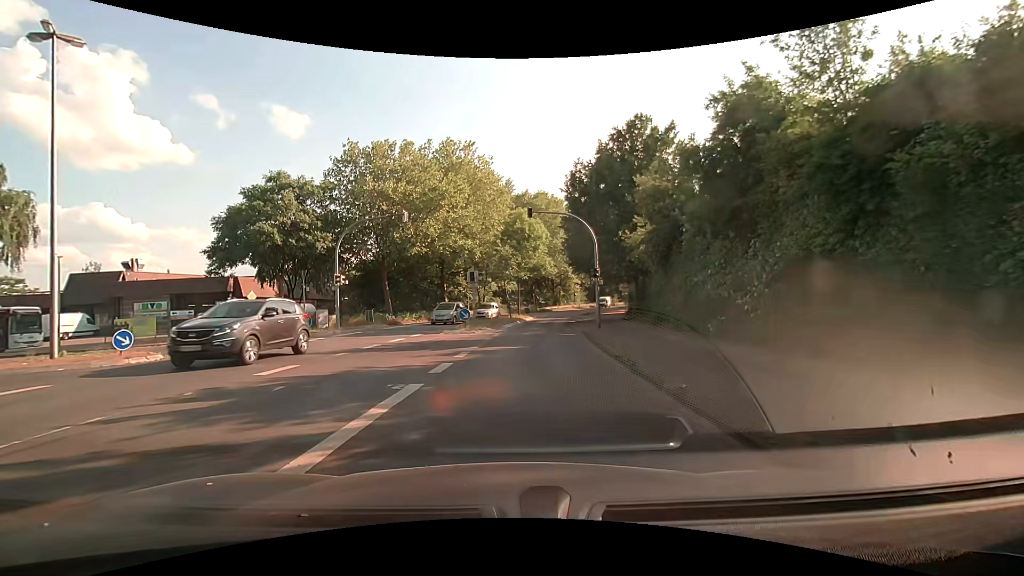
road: tertiary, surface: asphalt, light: Day
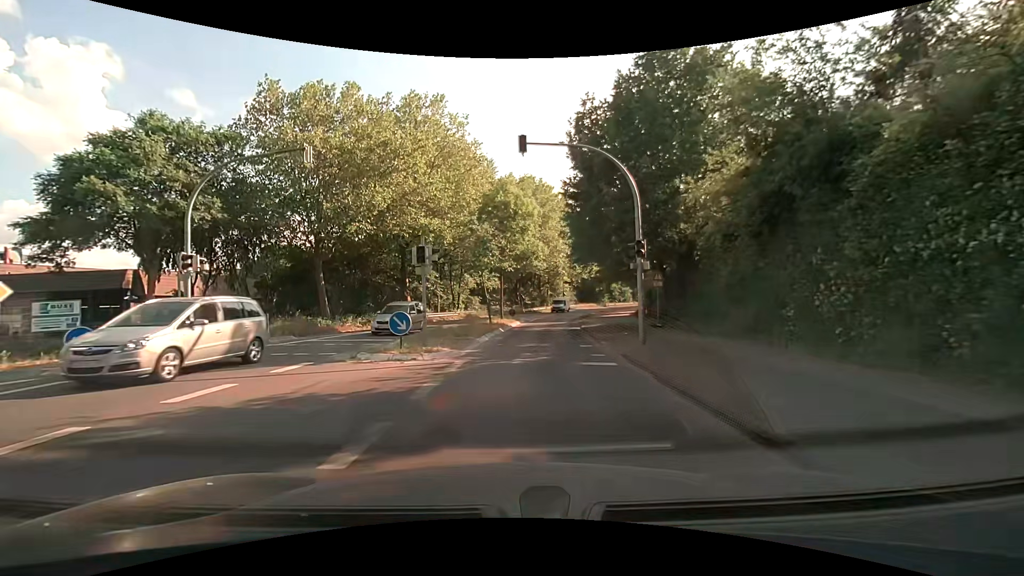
(-0.2, +12.1) m; +1°
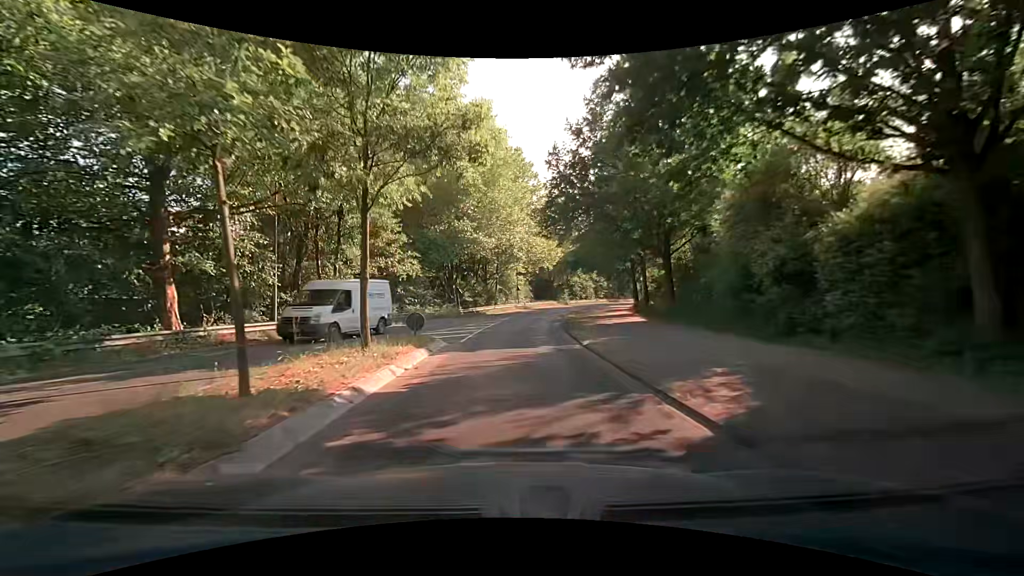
(+1.2, +24.3) m; +5°
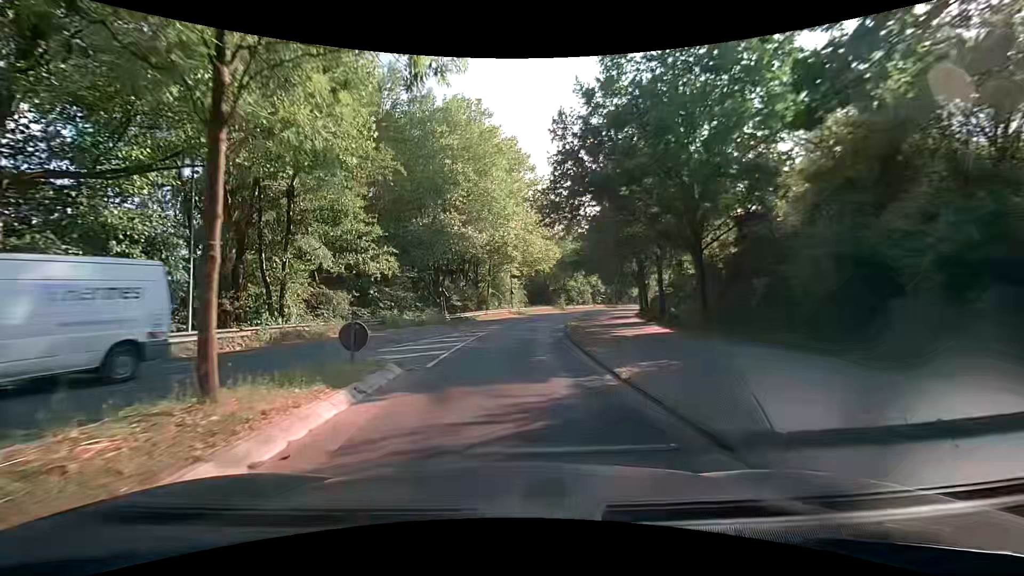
(+0.1, +5.7) m; +1°
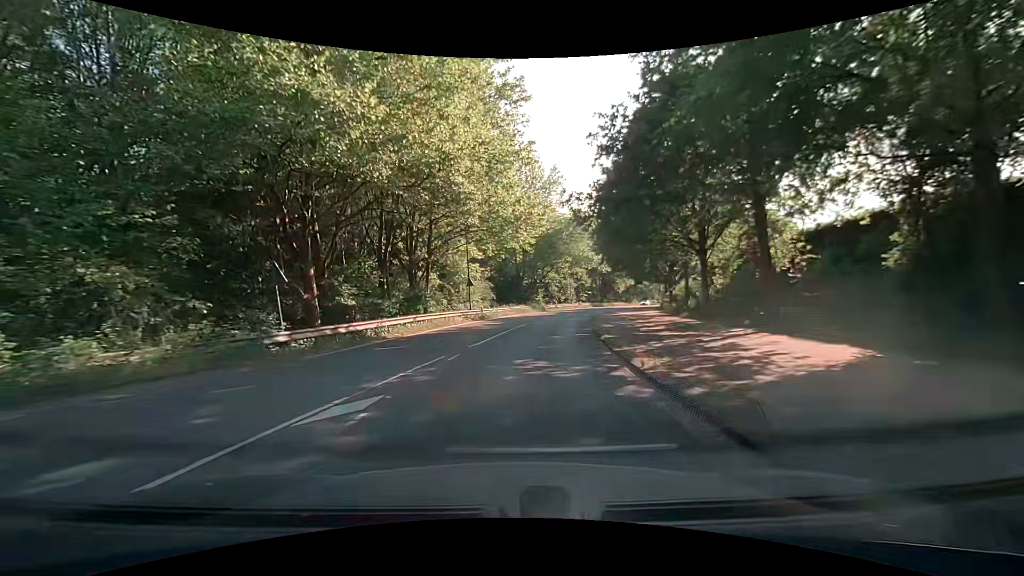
(+1.0, +25.0) m; +4°
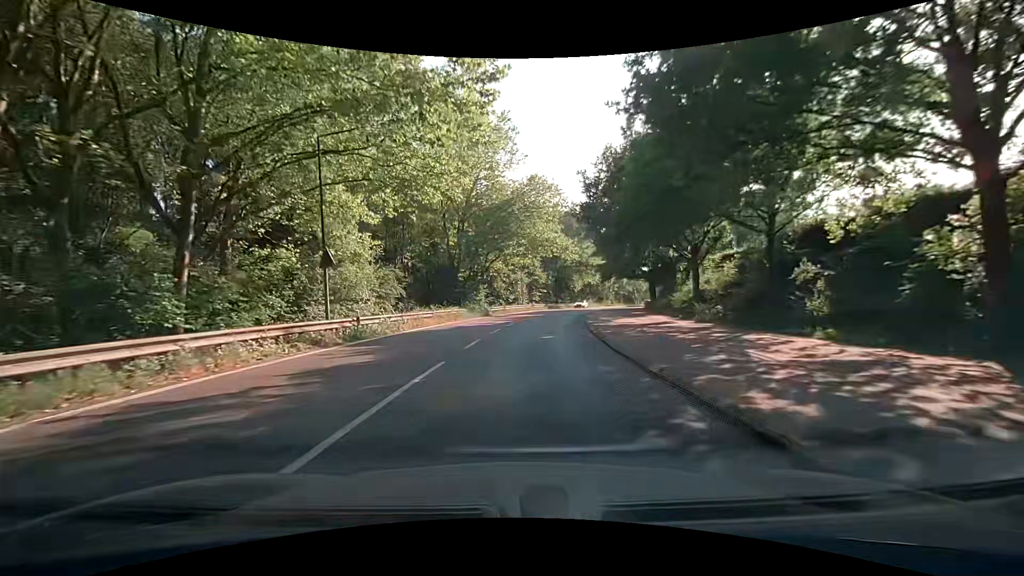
(+1.3, +20.4) m; +7°
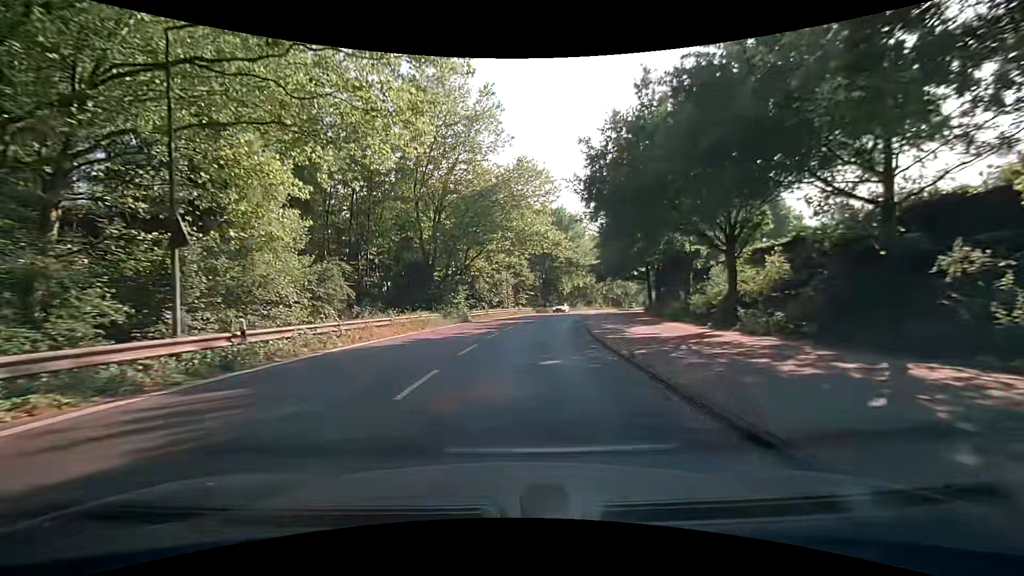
(+0.1, +7.0) m; +2°
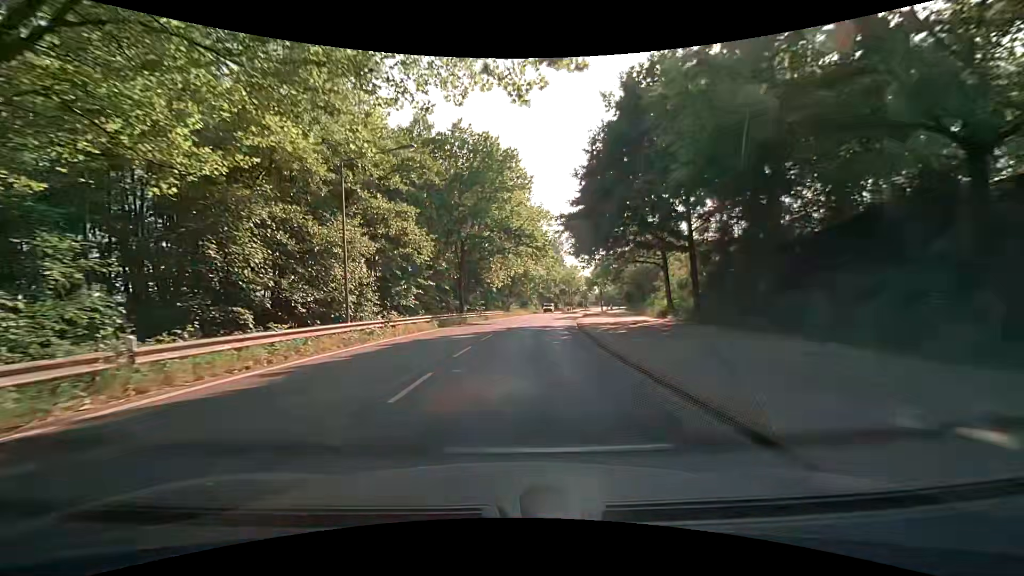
(+3.0, +36.5) m; +9°
(0, +10) (+1, +20) (+2, +30) (+3, +40) (+5, +50) (+7, +60) (+9, +69) (+11, +79) (+13, +89) (+15, +99) m
